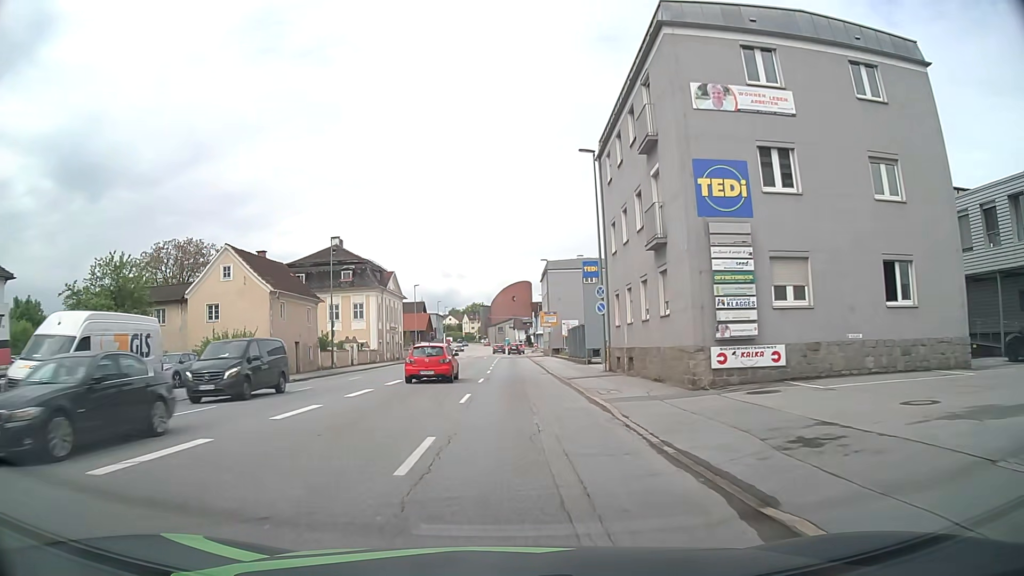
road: tertiary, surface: asphalt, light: Day
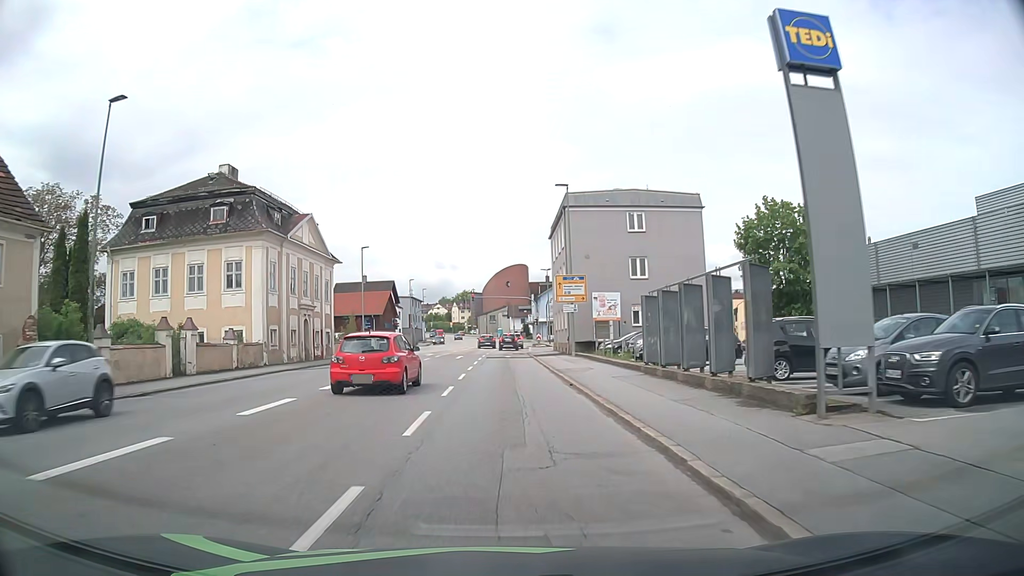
(+0.6, +31.1) m; +1°
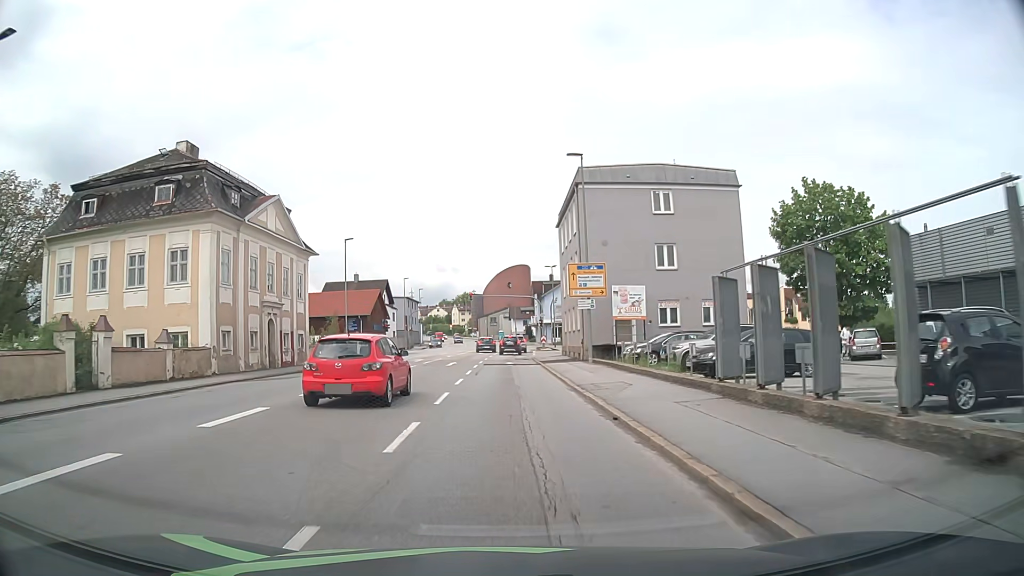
(0.0, +7.2) m; 0°
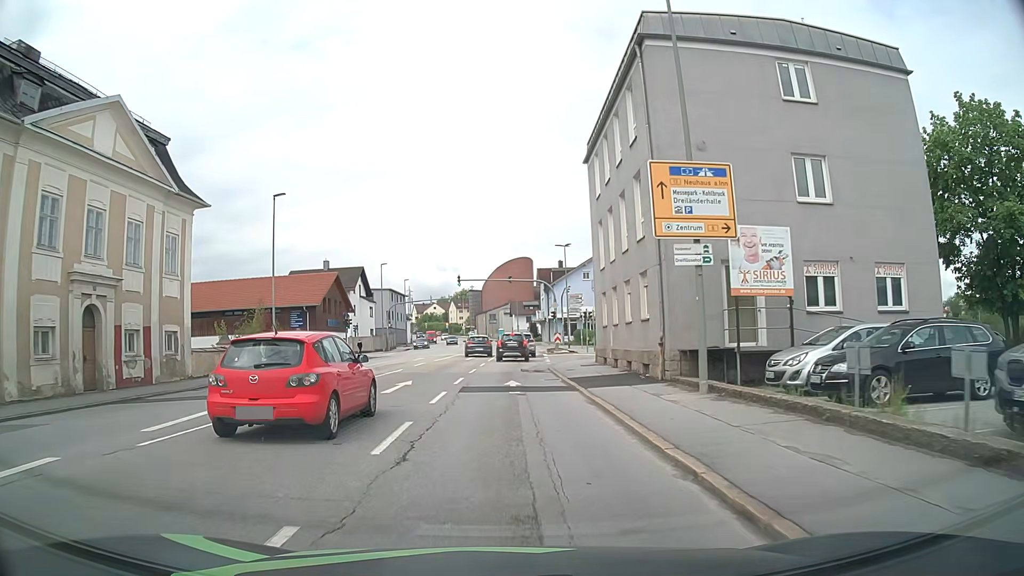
(+0.1, +18.0) m; 0°
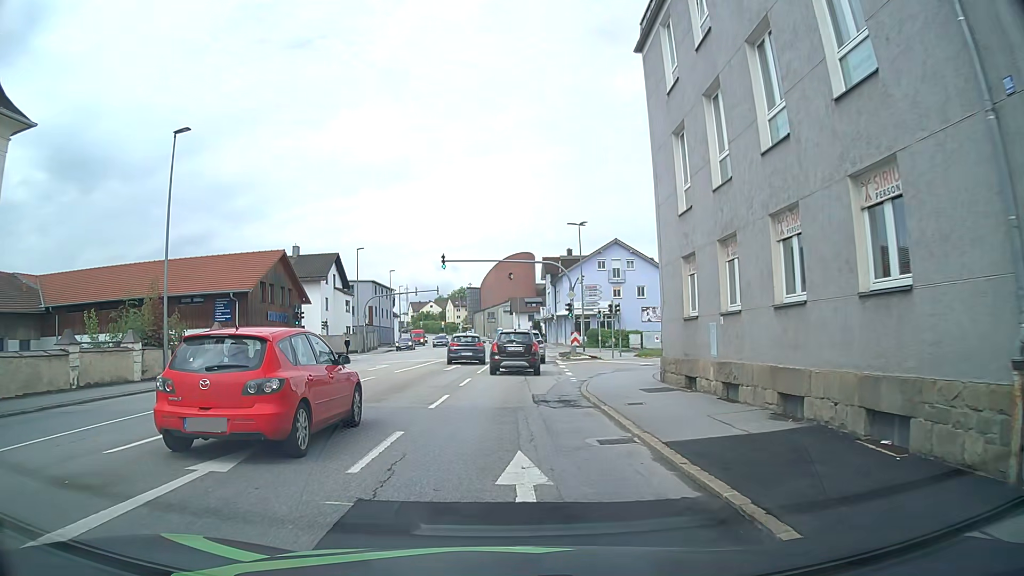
(-0.1, +13.0) m; 0°
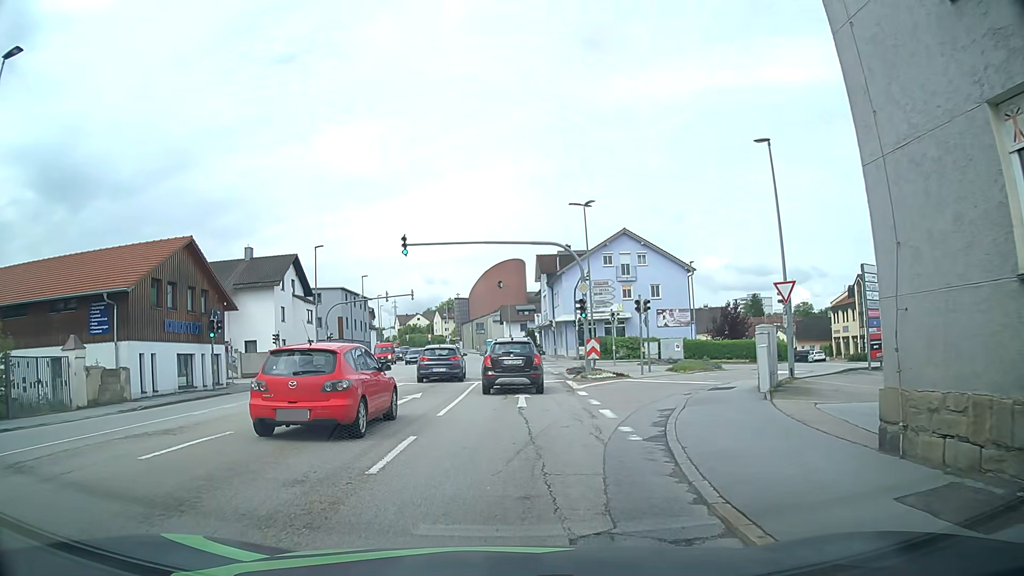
(+0.1, +11.3) m; +1°
